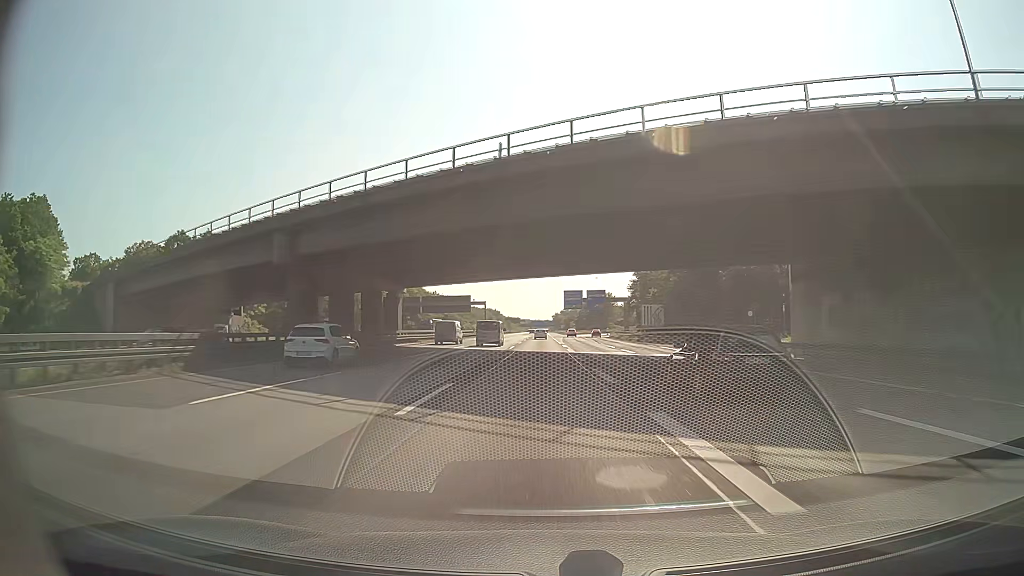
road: motorway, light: Day
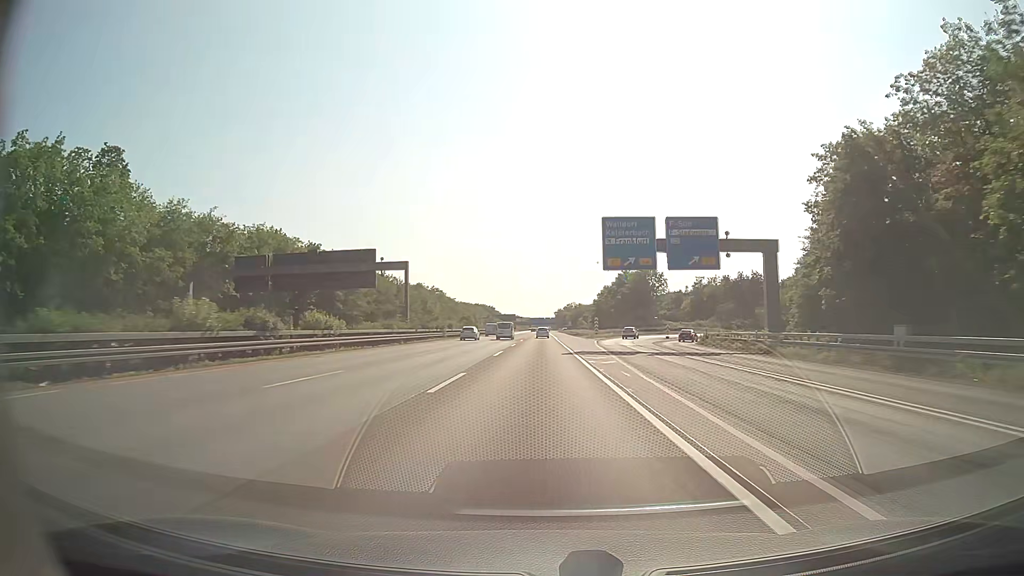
(-0.2, +87.0) m; 0°
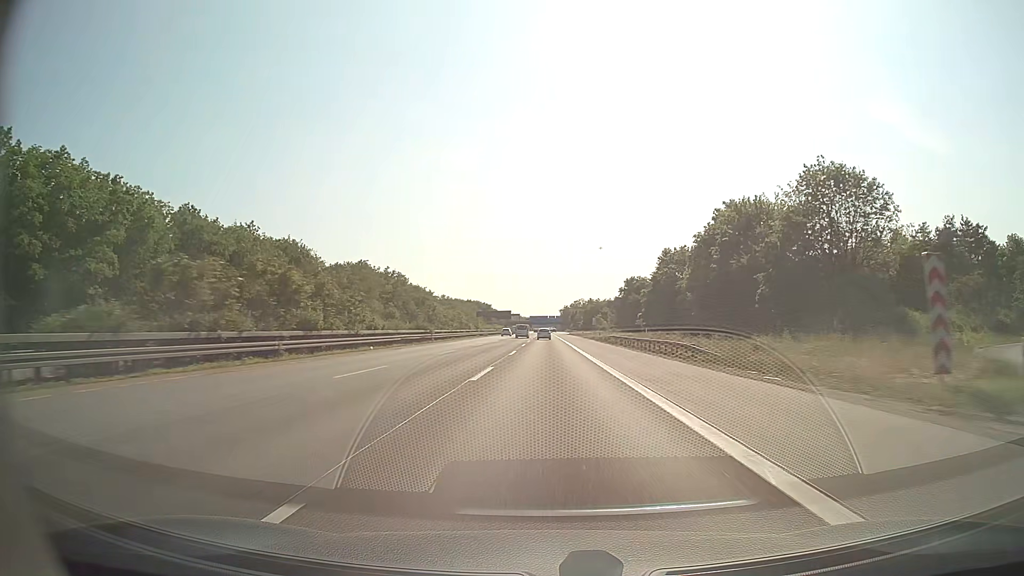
(-0.4, +87.0) m; 0°
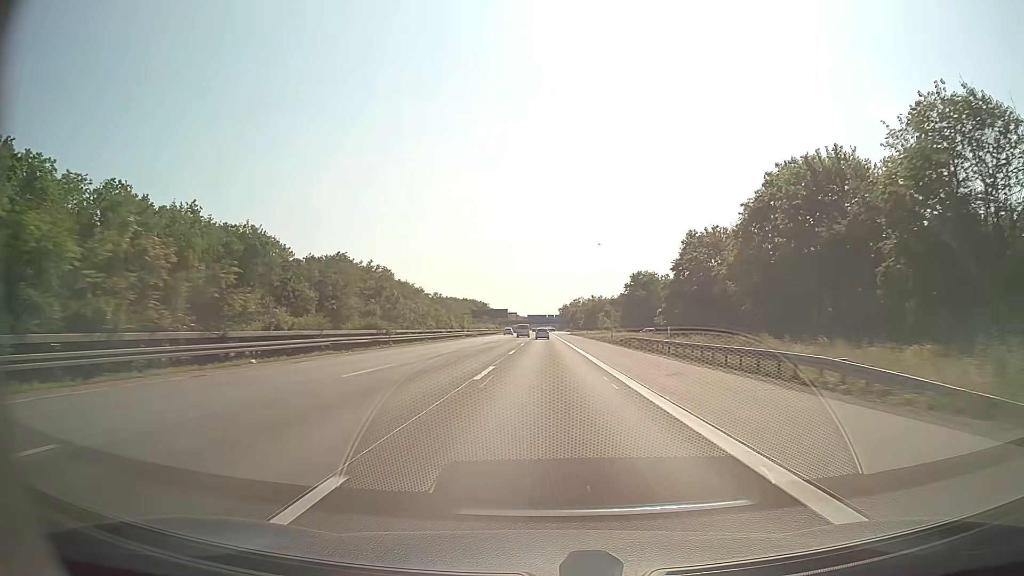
(0.0, +17.4) m; 0°
(0, +10) (0, +20) (0, +30) (0, +40) (0, +50) (0, +60) (0, +70) (0, +80) (0, +90) (0, +100) m
